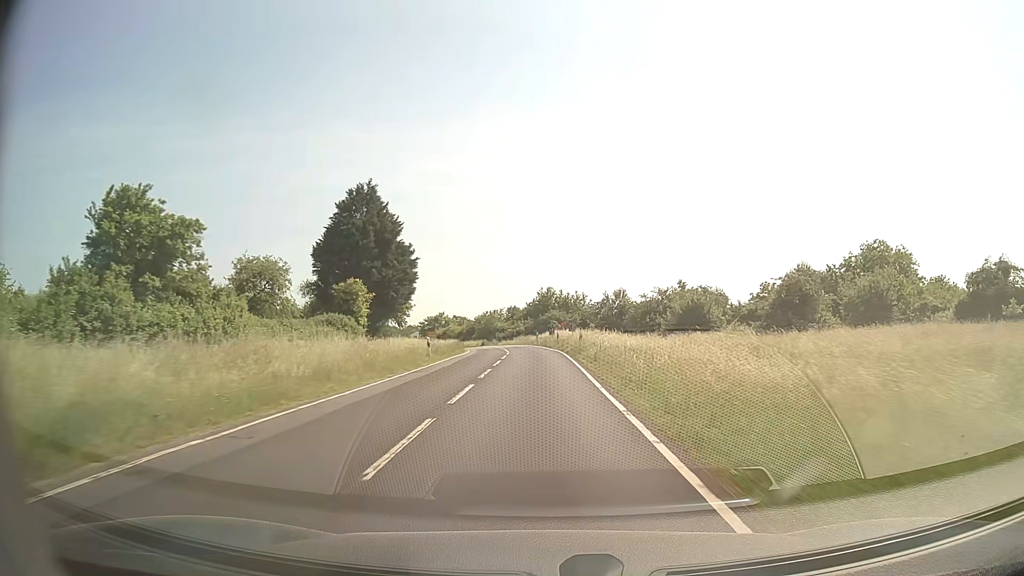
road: secondary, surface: asphalt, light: Day
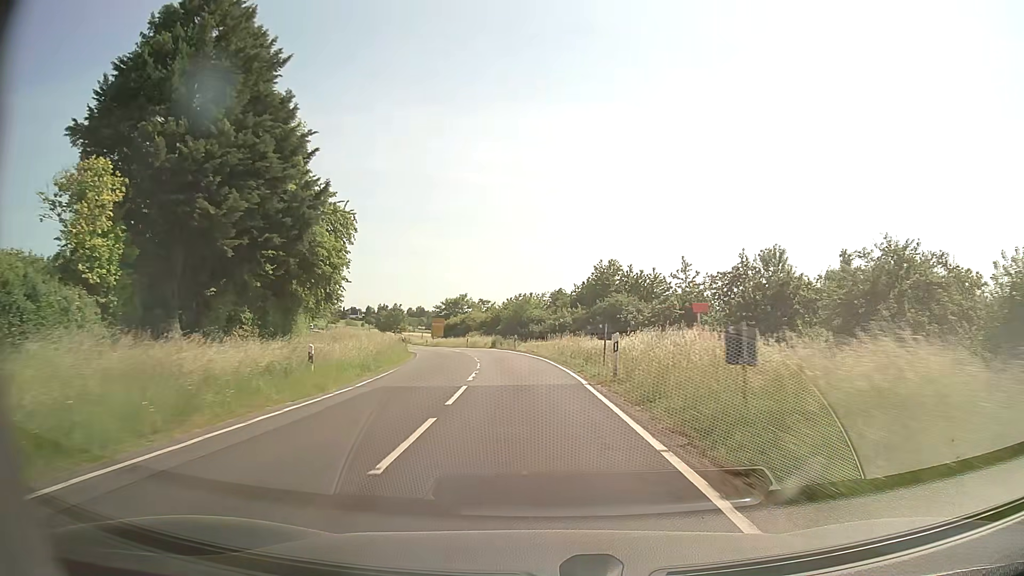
(-1.1, +47.5) m; -4°
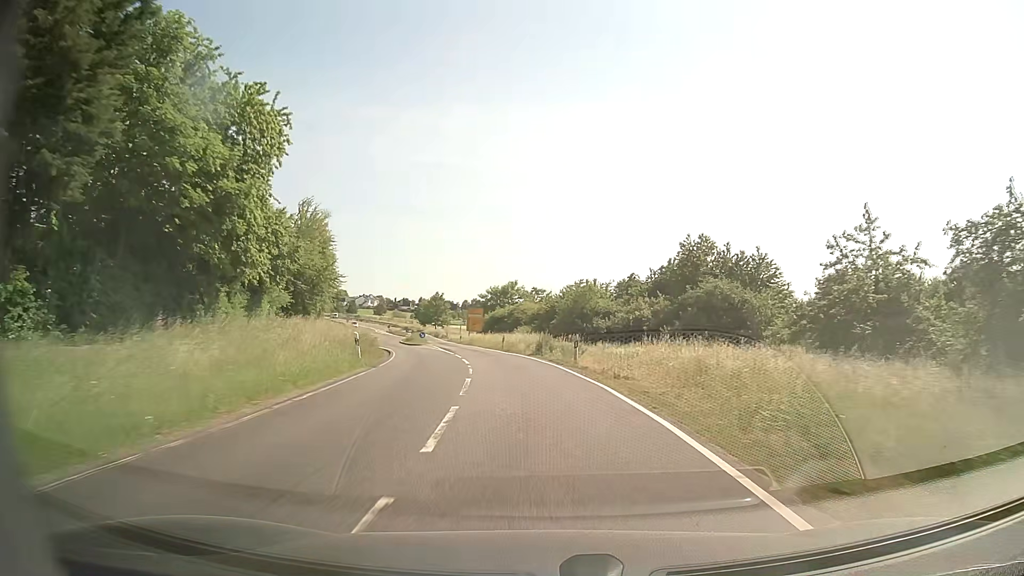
(-0.9, +23.1) m; -4°
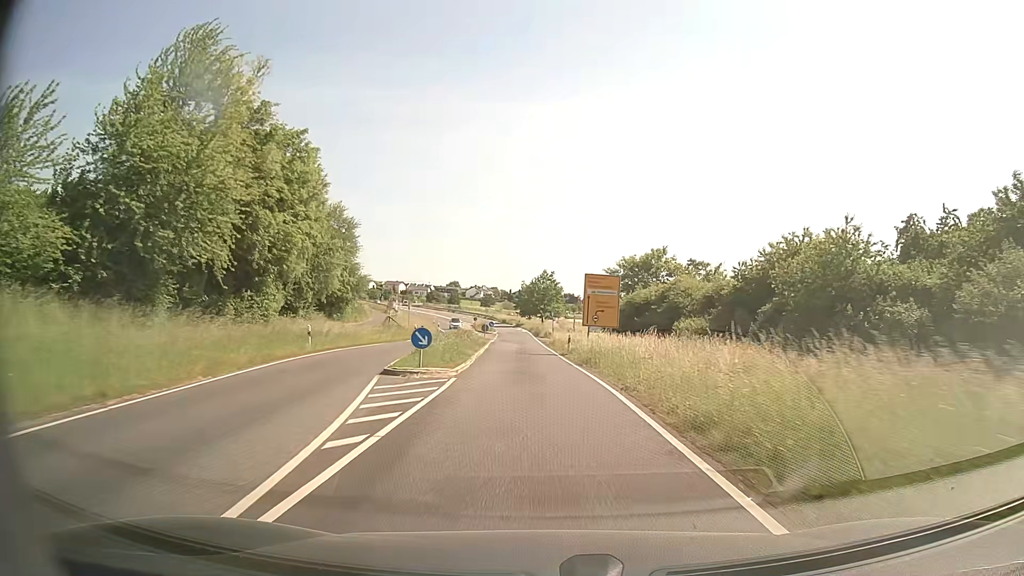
(-4.8, +45.2) m; -11°
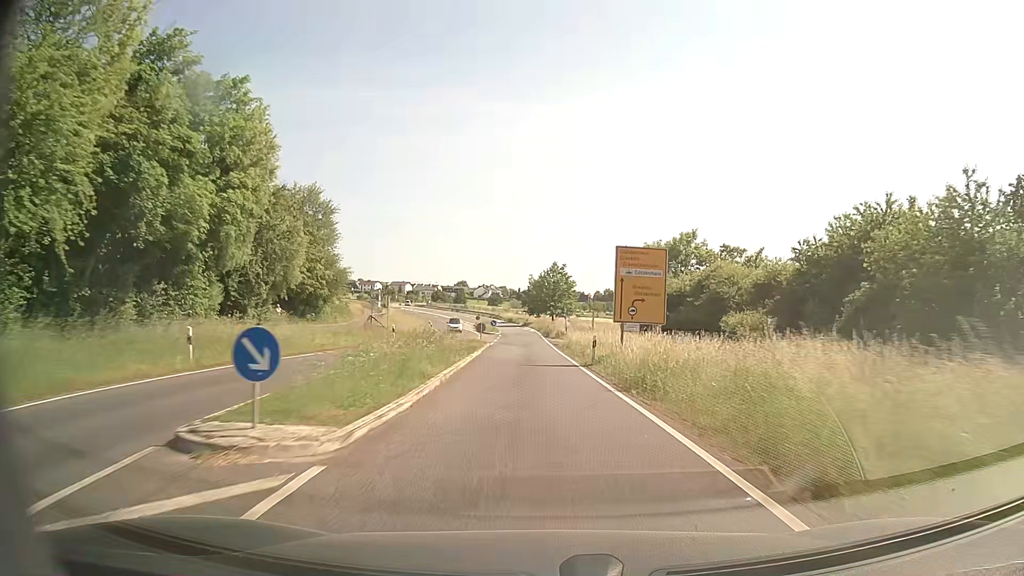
(0.0, +11.4) m; -1°
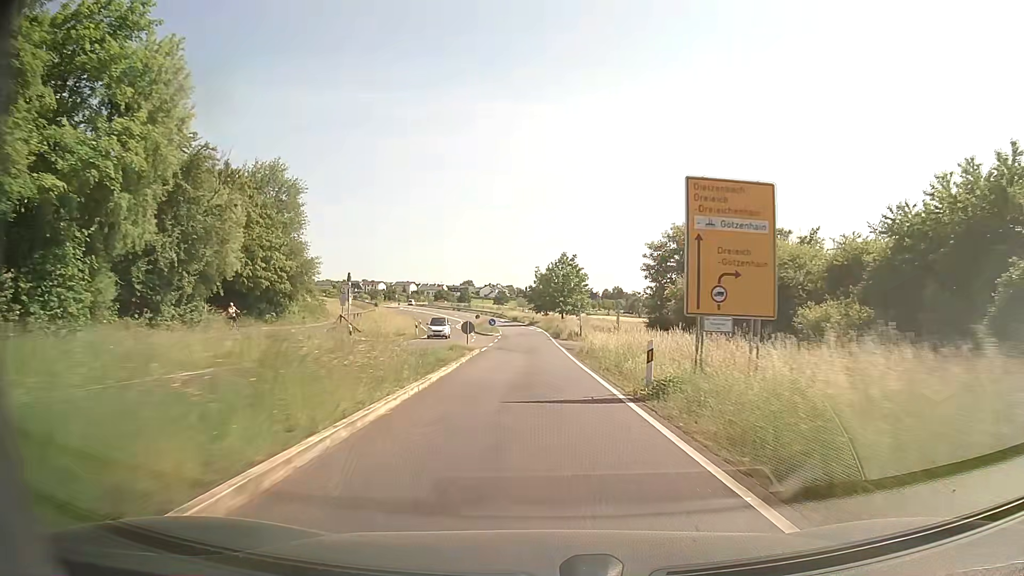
(0.0, +11.4) m; -1°
